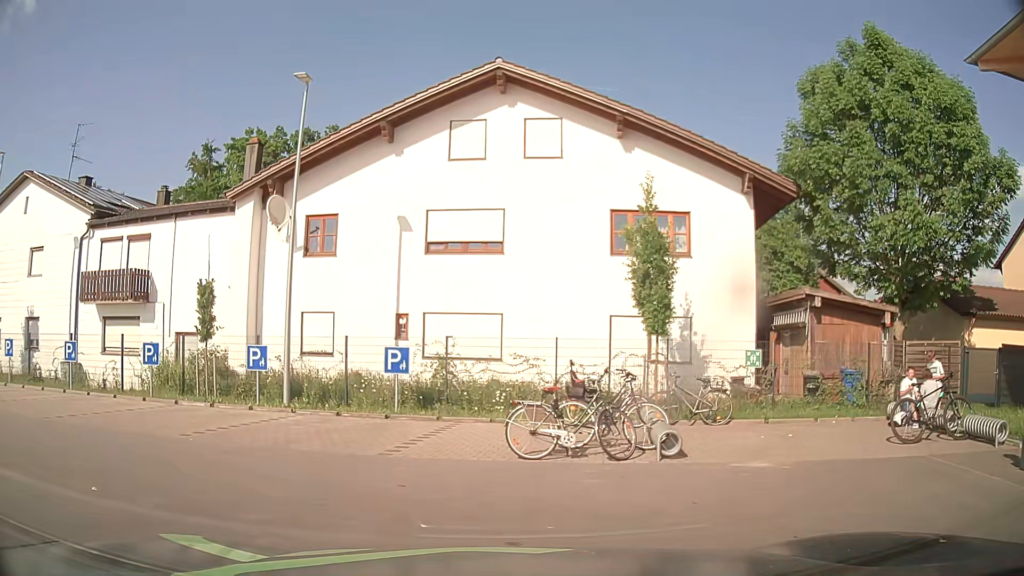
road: service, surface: asphalt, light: Day
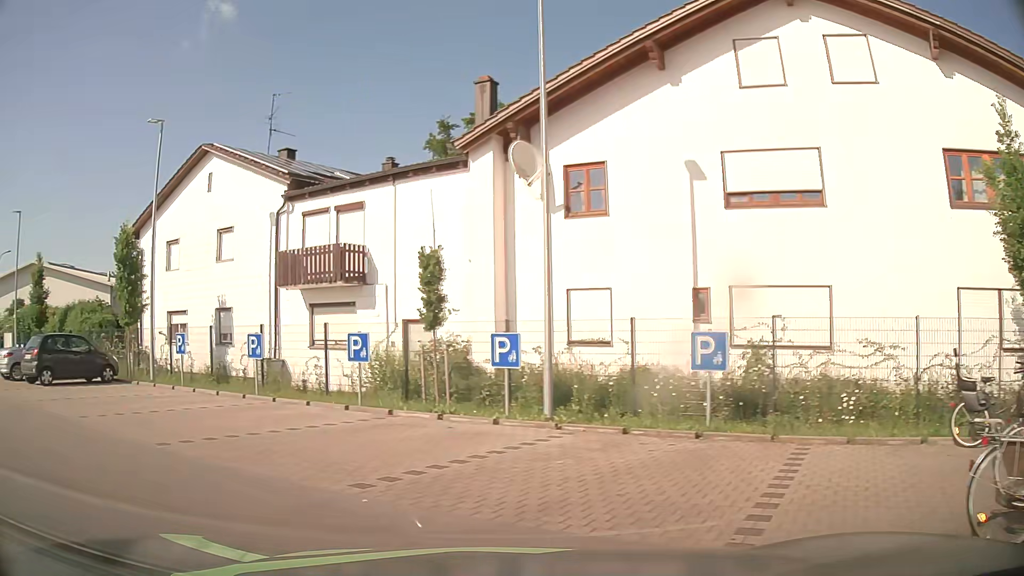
(-0.7, +4.8) m; -22°
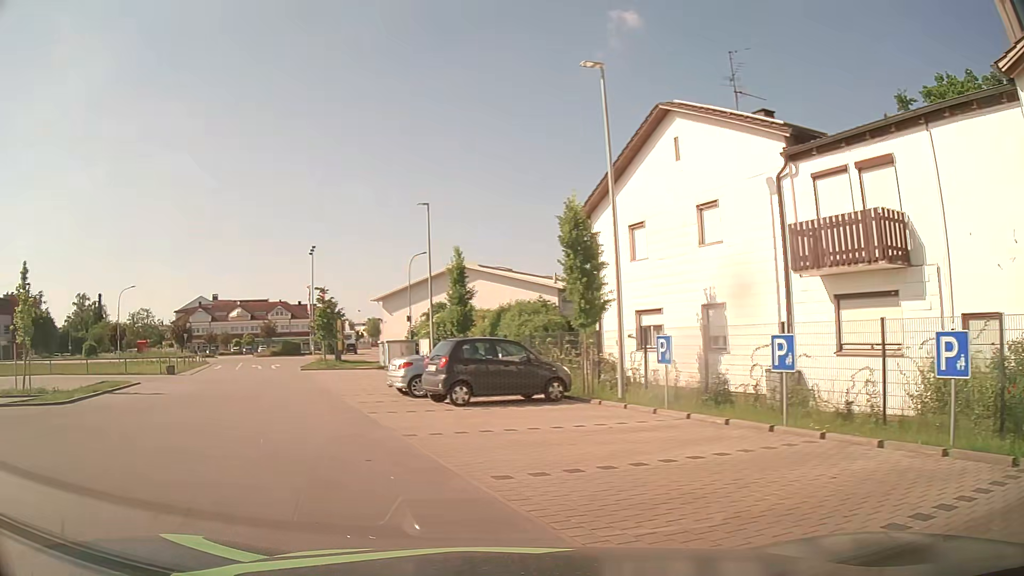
(-2.0, +5.1) m; -40°
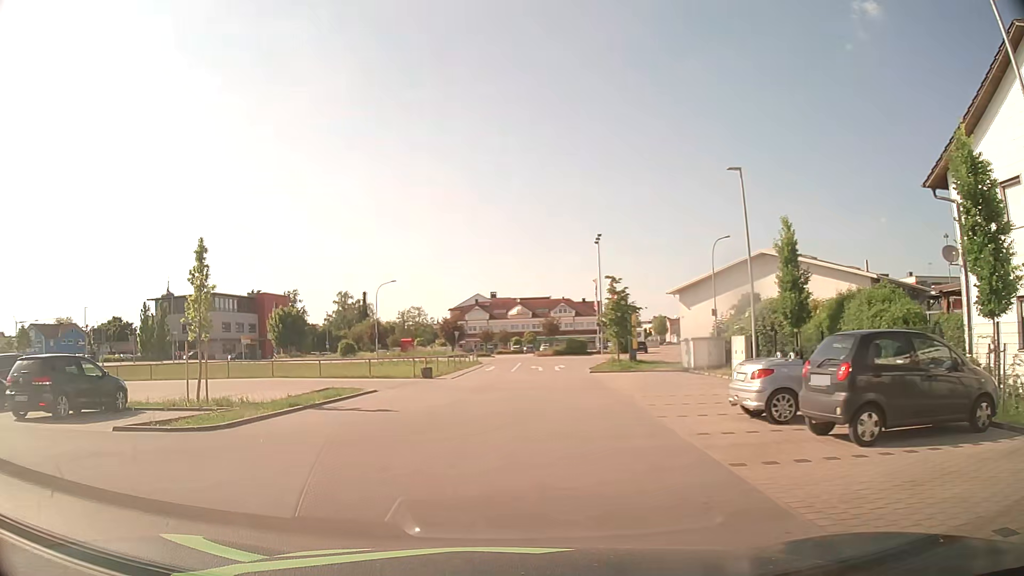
(-1.3, +6.1) m; -23°
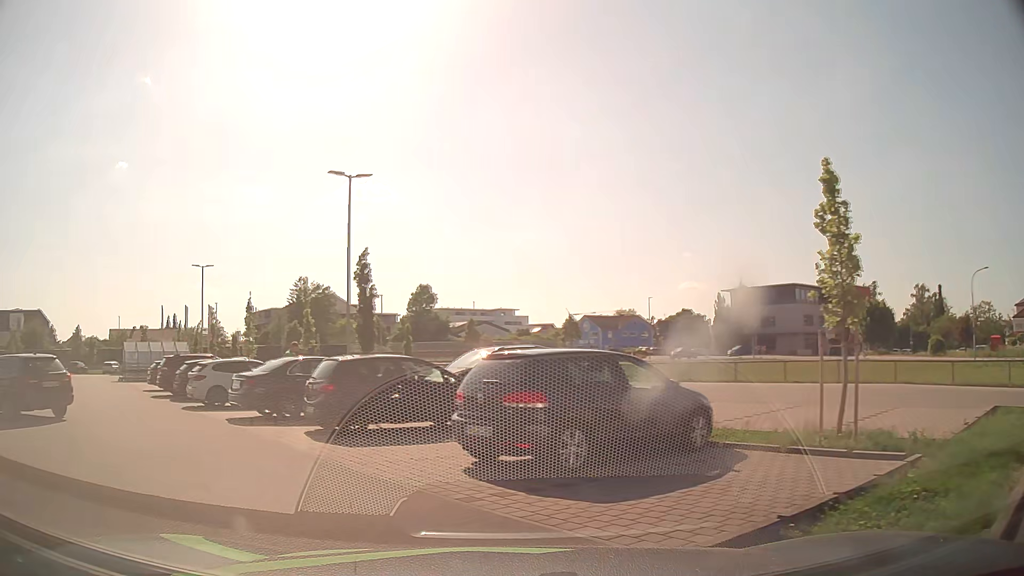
(-3.1, +7.2) m; -50°
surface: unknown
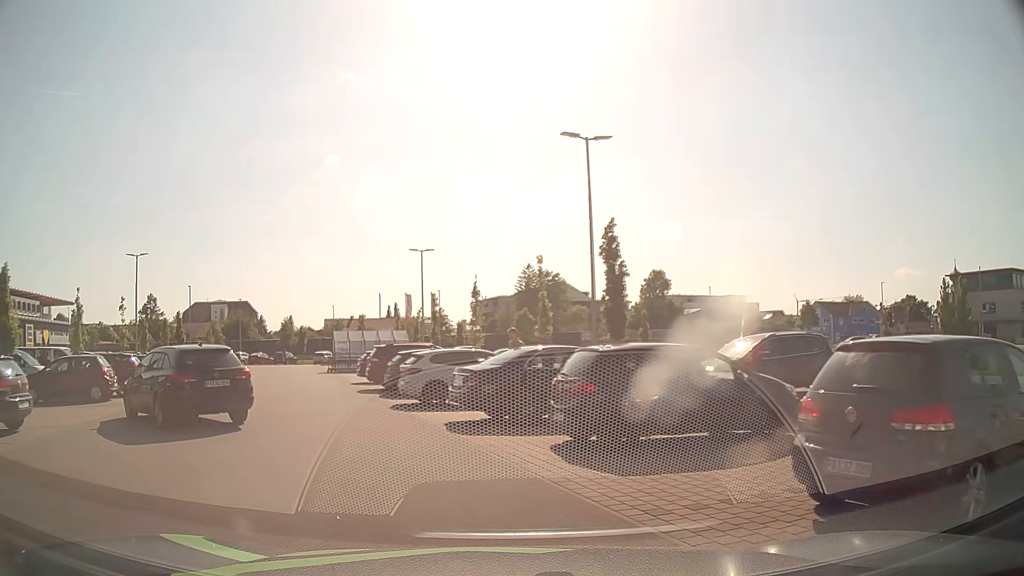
(-0.6, +3.2) m; -19°
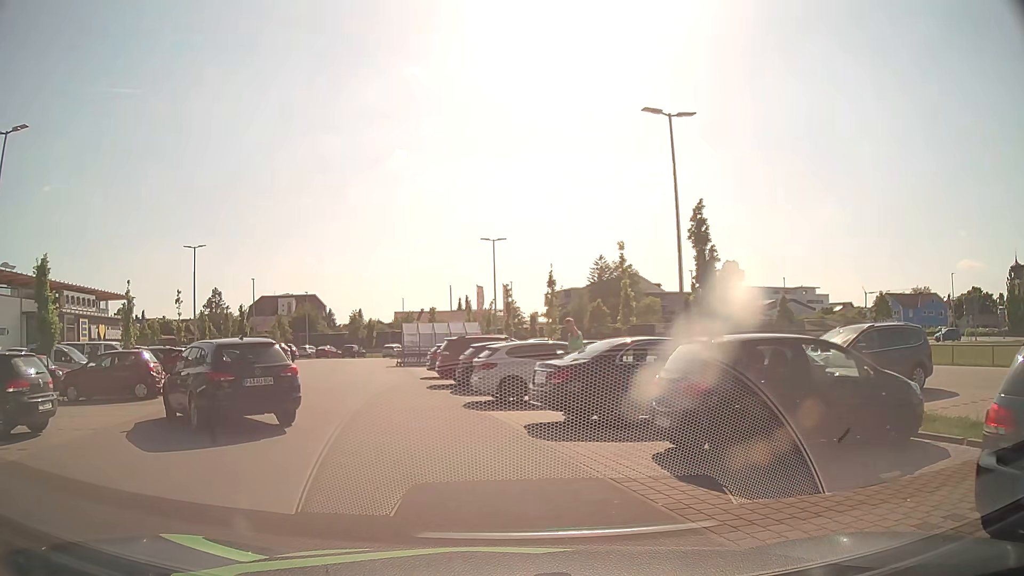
(-0.1, +1.5) m; -5°
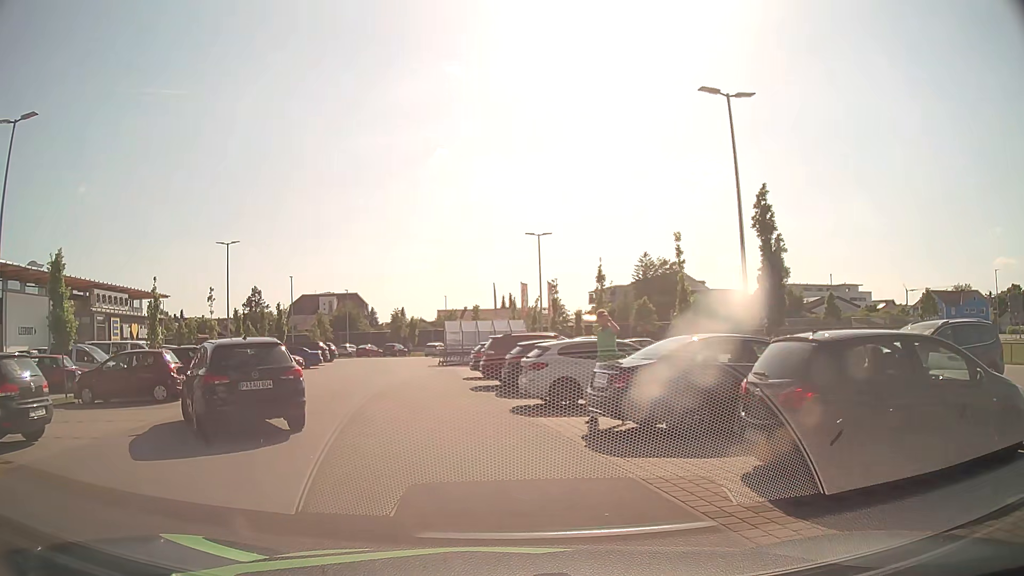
(-0.1, +1.5) m; -4°
